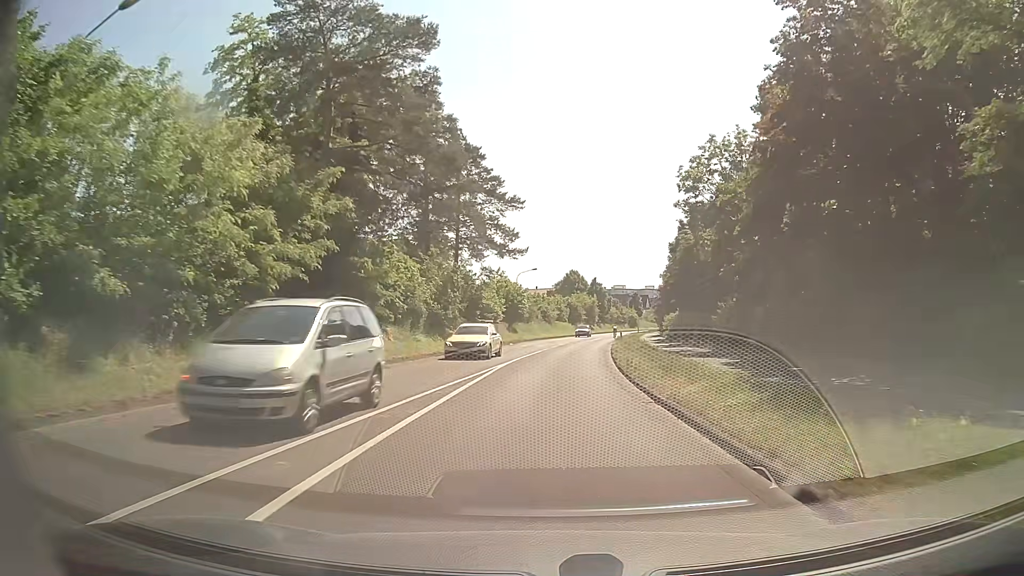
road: secondary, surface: asphalt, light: Day
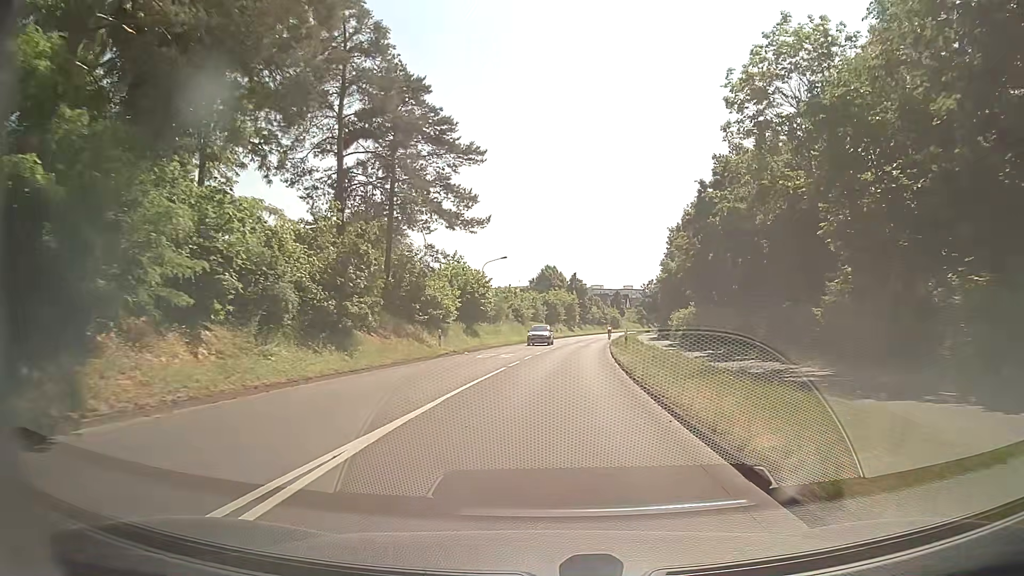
(+0.3, +15.1) m; +2°
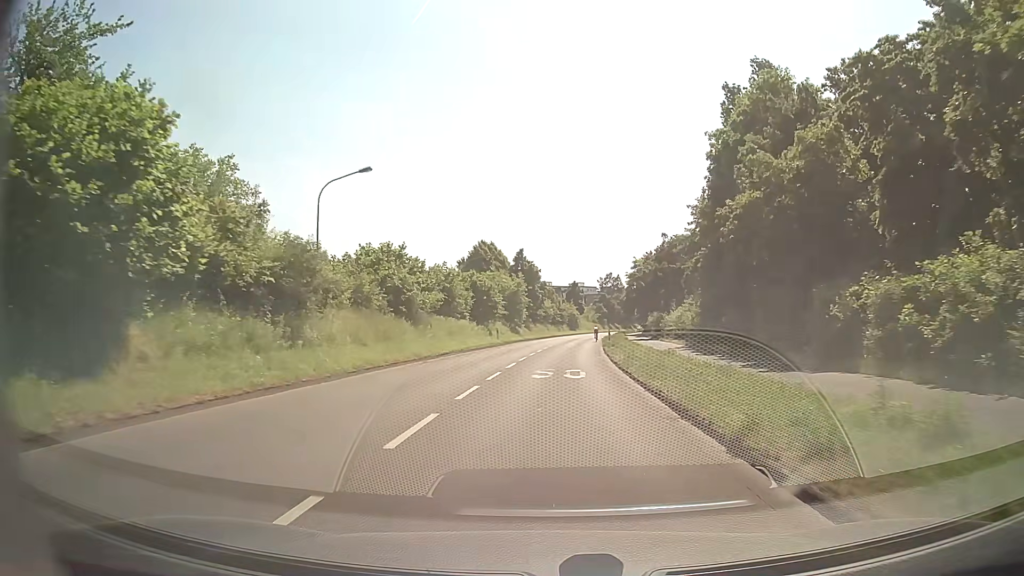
(+1.3, +36.9) m; +4°
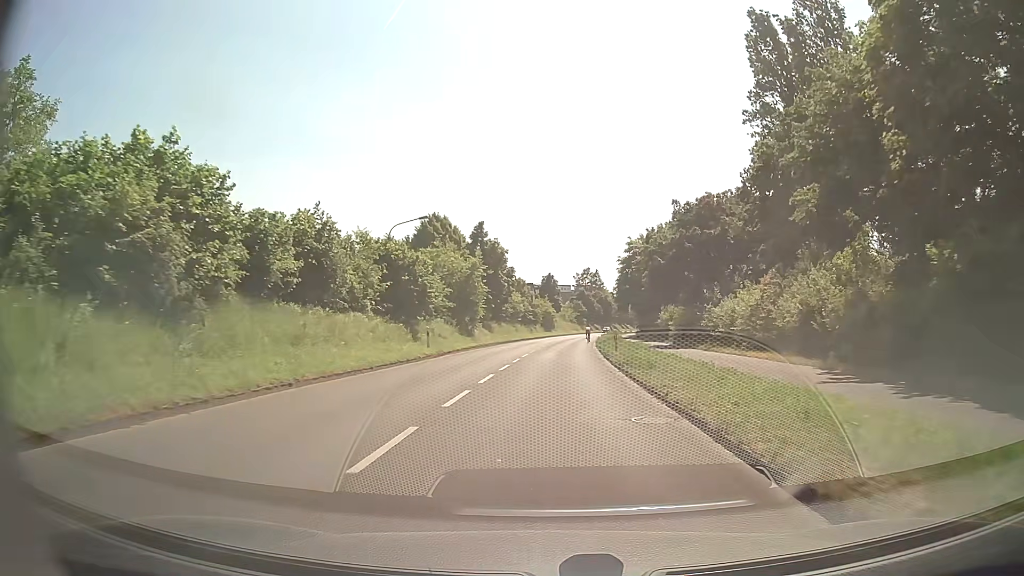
(+0.4, +21.7) m; +3°
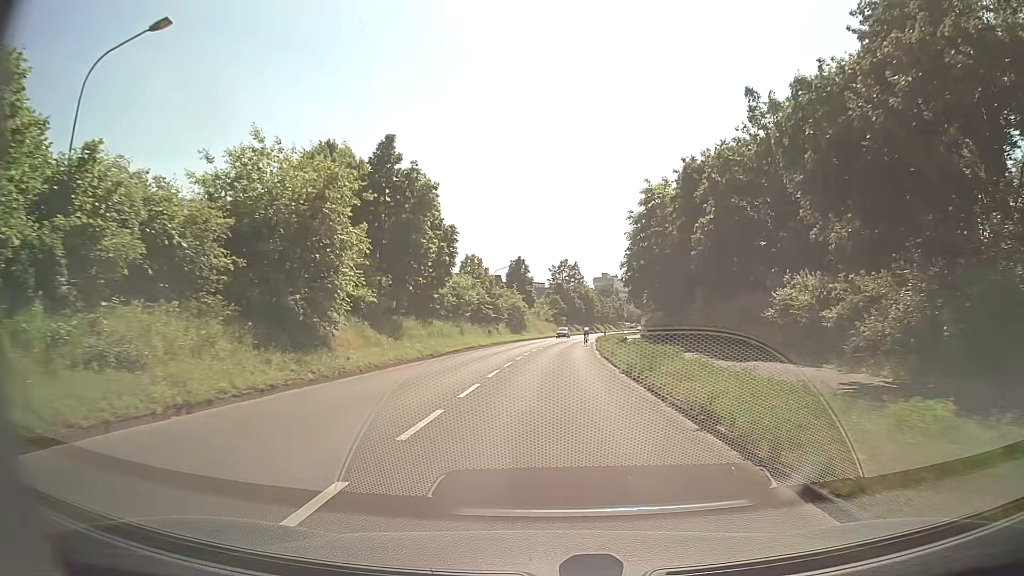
(+0.5, +29.0) m; +2°
